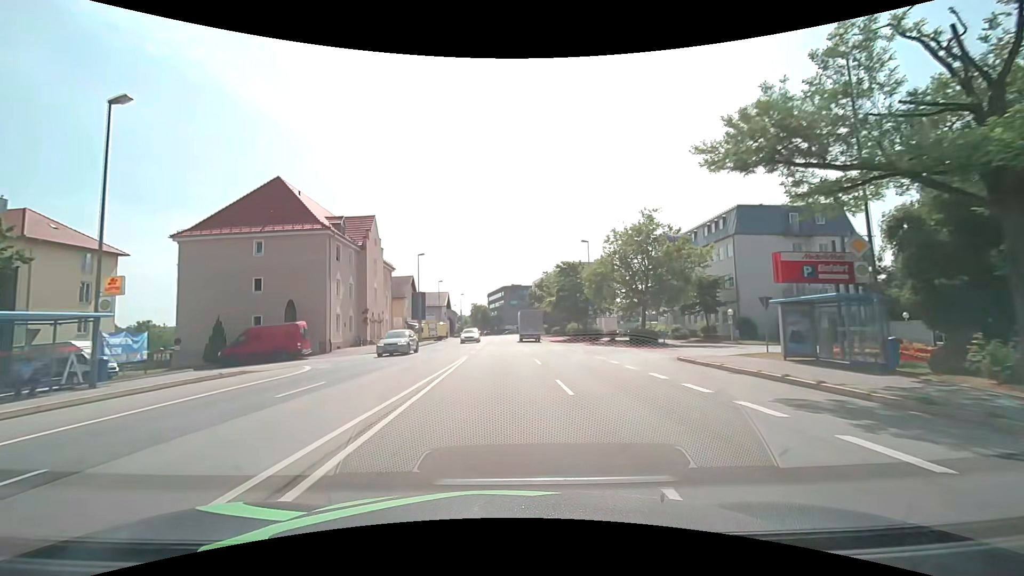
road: primary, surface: asphalt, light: Day
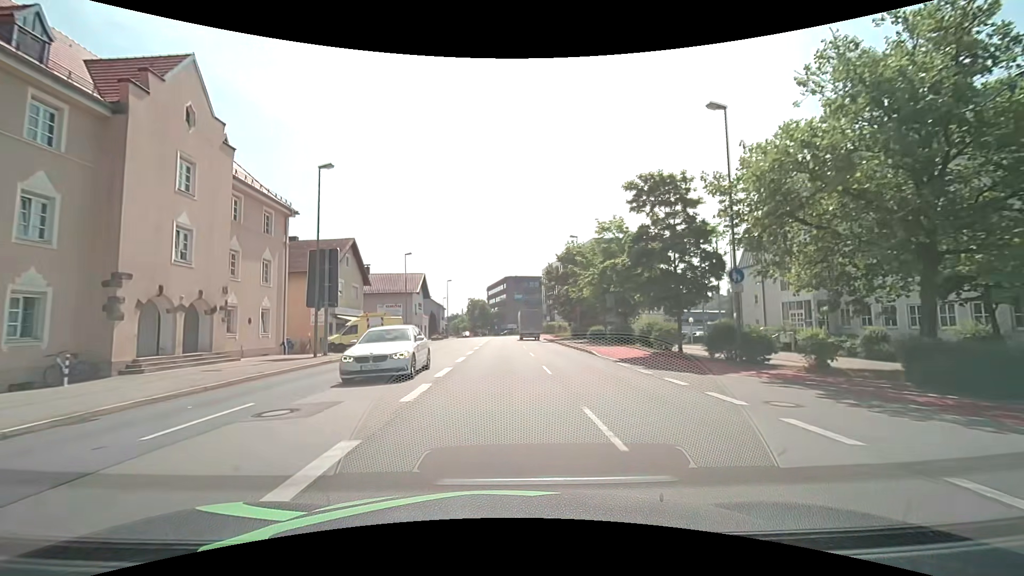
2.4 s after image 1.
(-0.3, +31.8) m; 0°
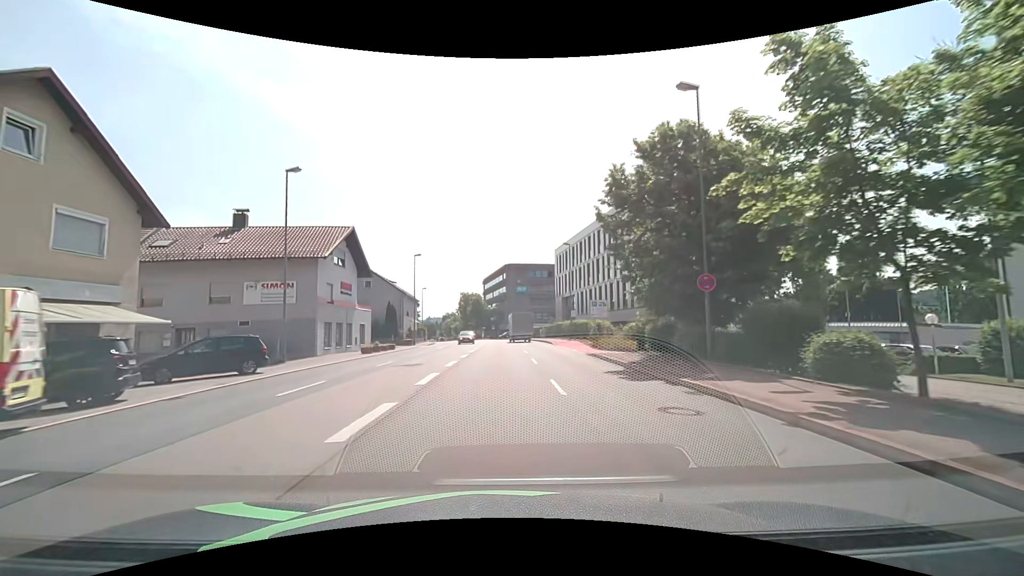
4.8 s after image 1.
(0.0, +31.6) m; 0°
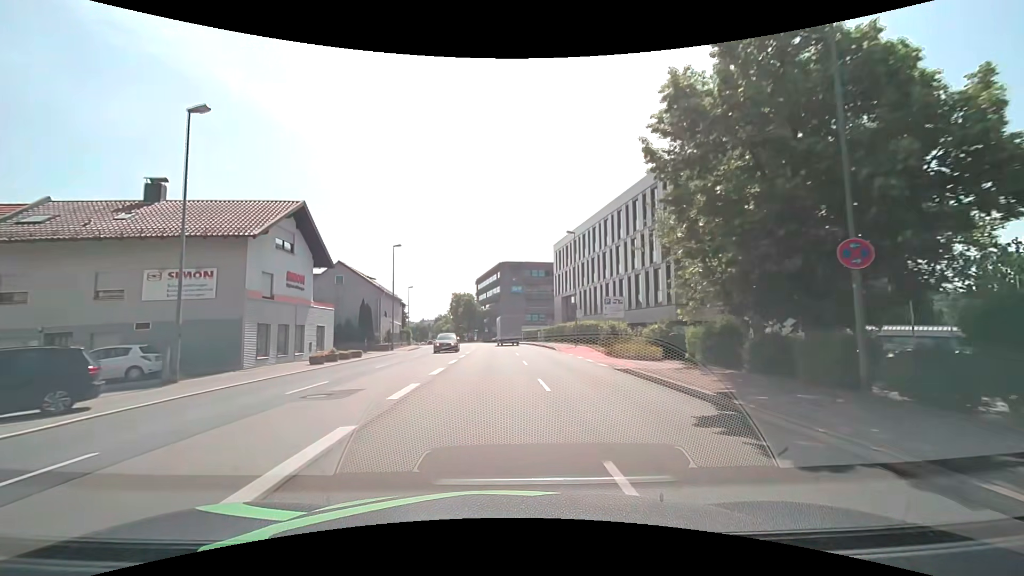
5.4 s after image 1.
(0.0, +7.9) m; 0°
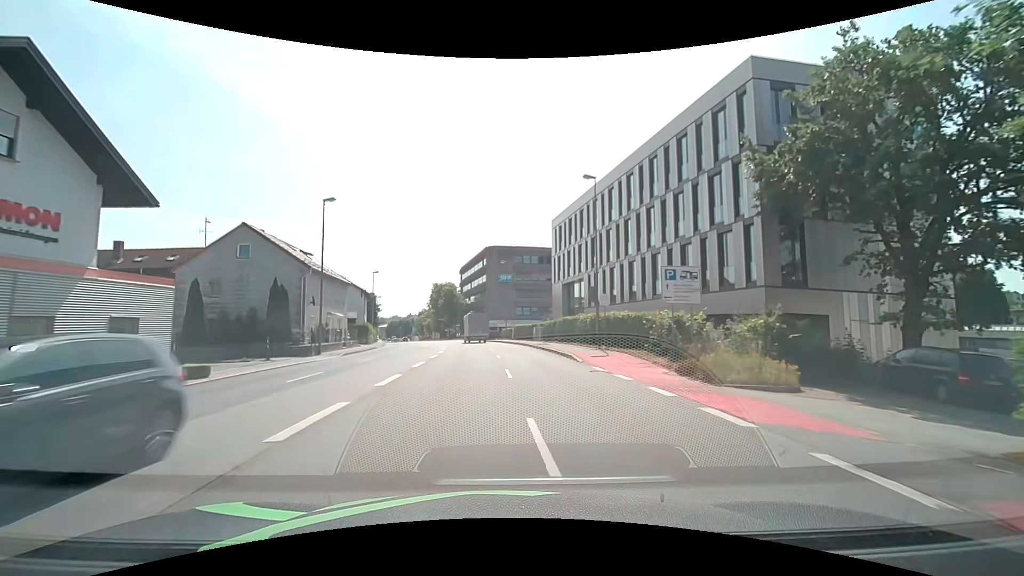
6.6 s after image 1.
(+0.4, +15.7) m; +2°
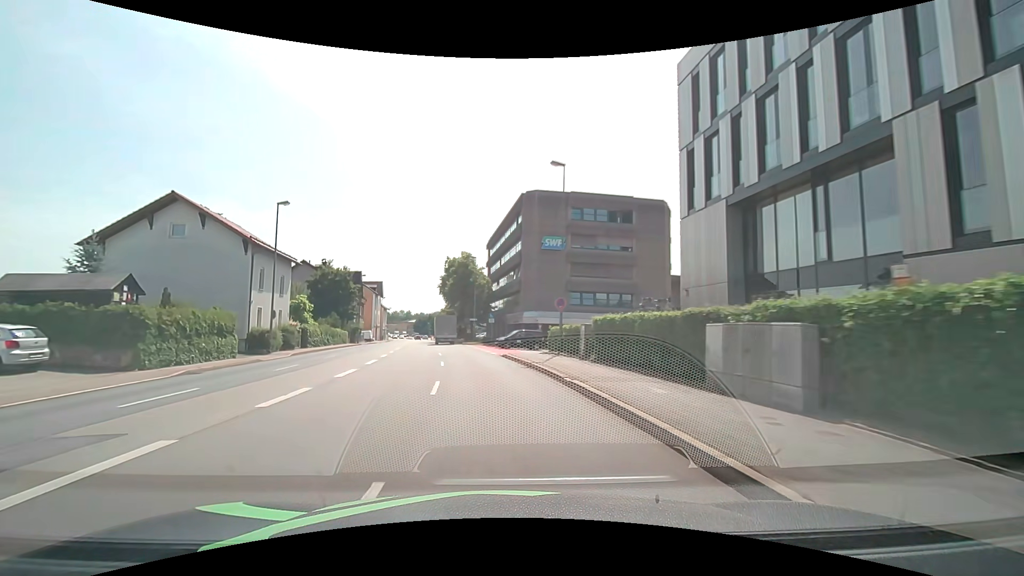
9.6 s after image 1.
(-0.5, +39.0) m; -4°
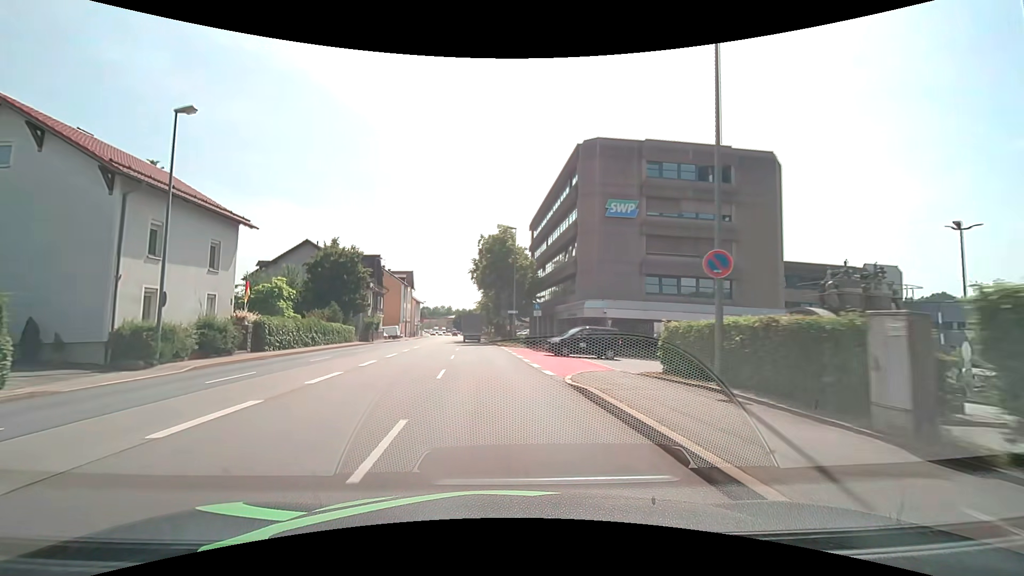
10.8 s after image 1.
(-0.8, +15.2) m; -6°
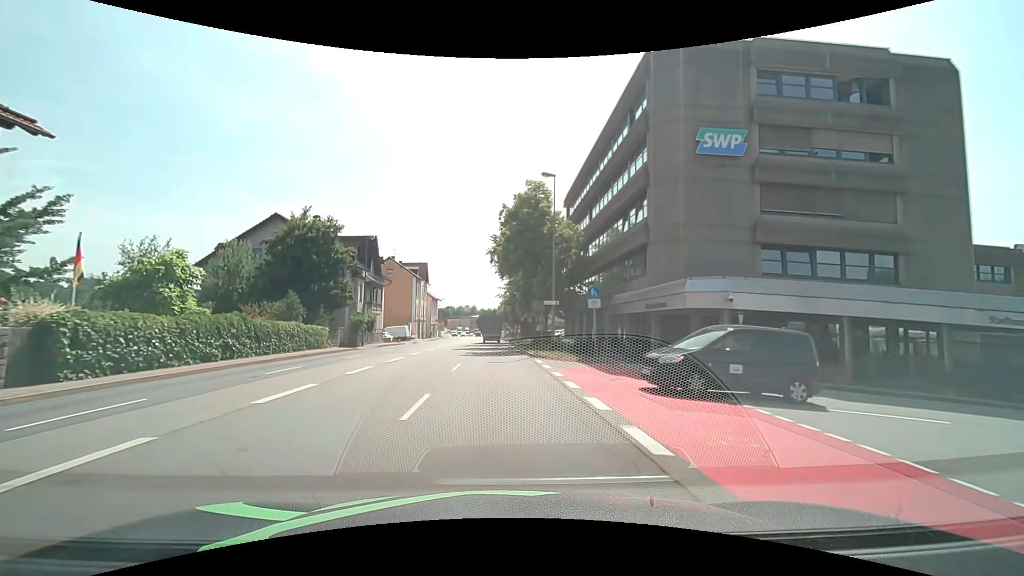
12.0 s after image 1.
(-0.4, +15.1) m; -3°
(0, +10) (0, +20) (0, +30) (-1, +40) (-1, +50) (-1, +60) (-1, +70) (-2, +80) (-2, +90) (-2, +100) m
